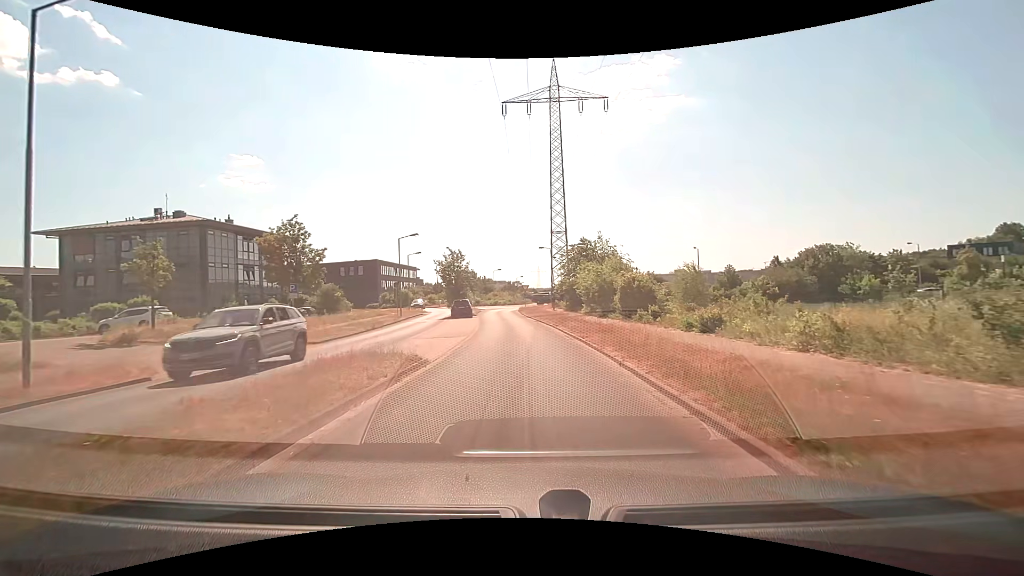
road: residential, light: Day
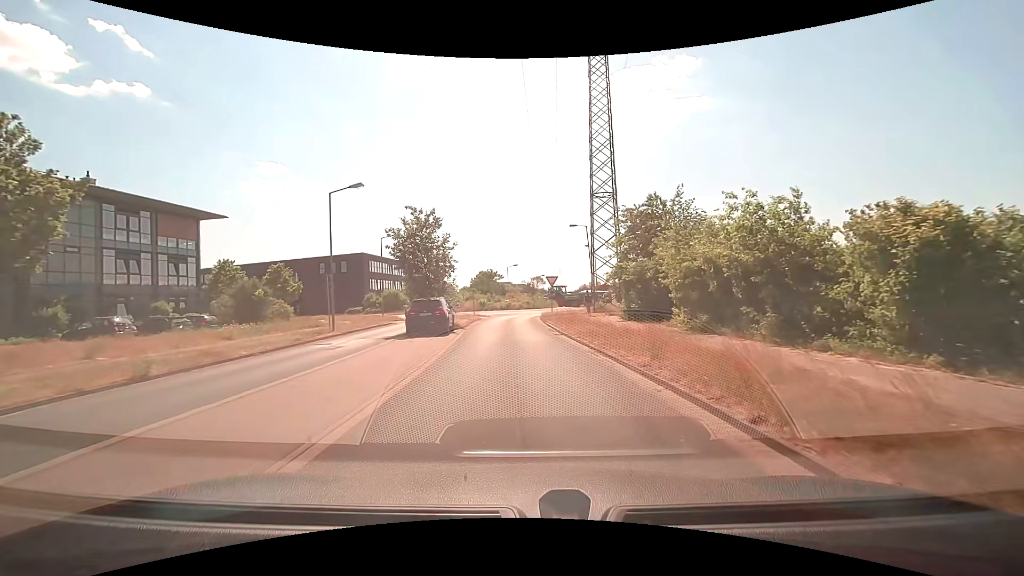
(-0.4, +21.8) m; -2°
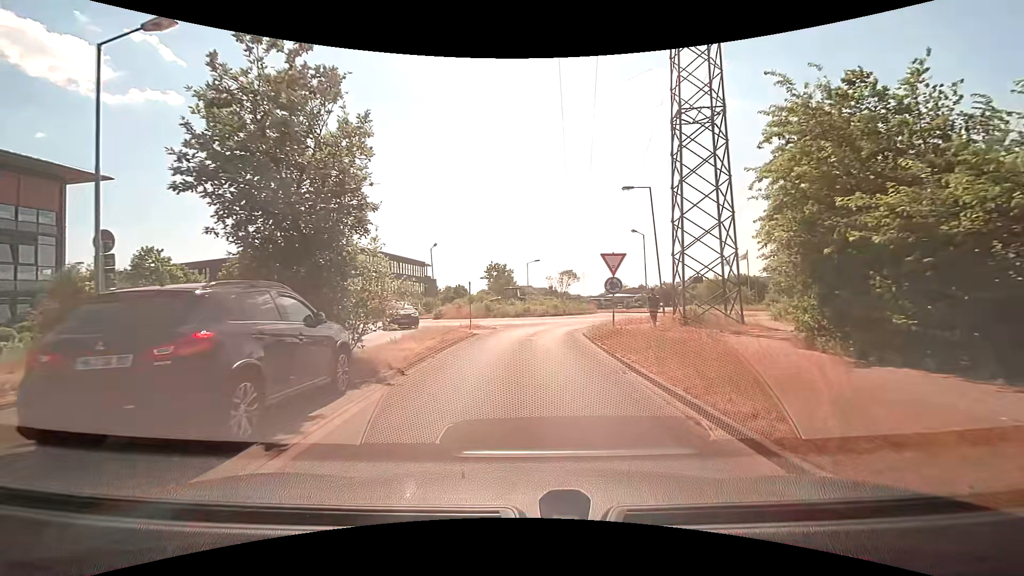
(-0.5, +16.8) m; -3°
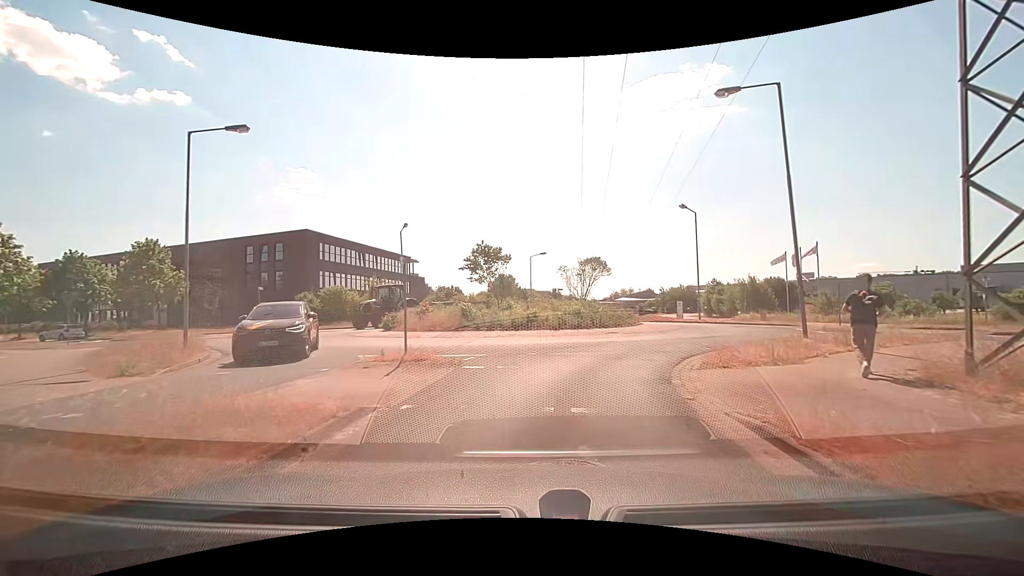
(0.0, +14.7) m; +1°
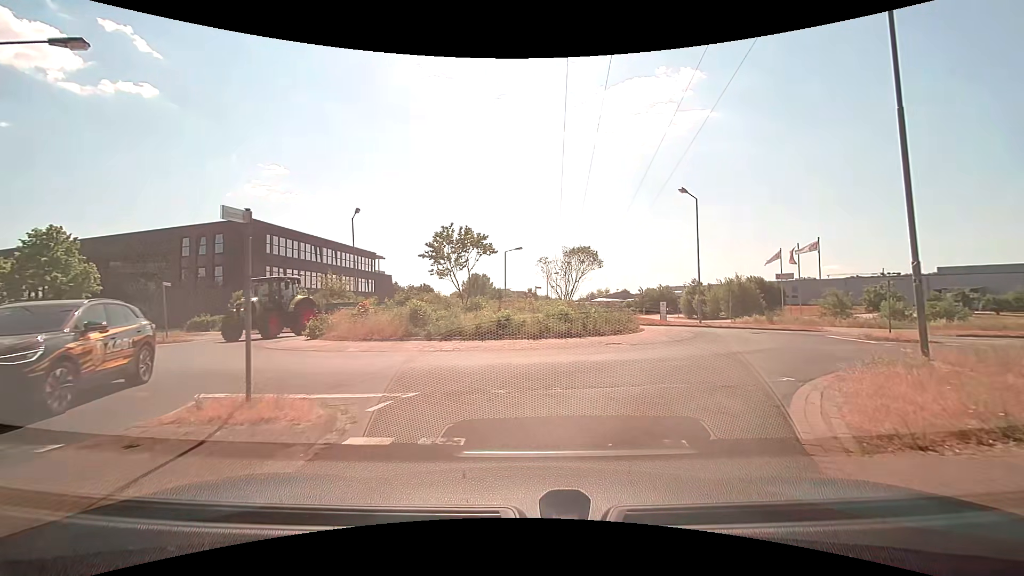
(0.0, +5.6) m; +3°
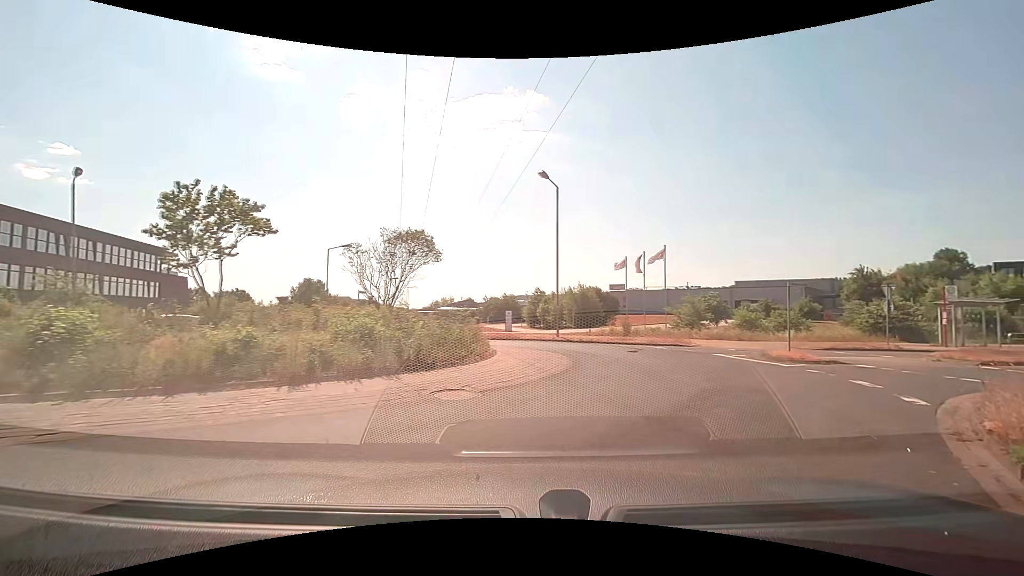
(+0.5, +7.3) m; +15°
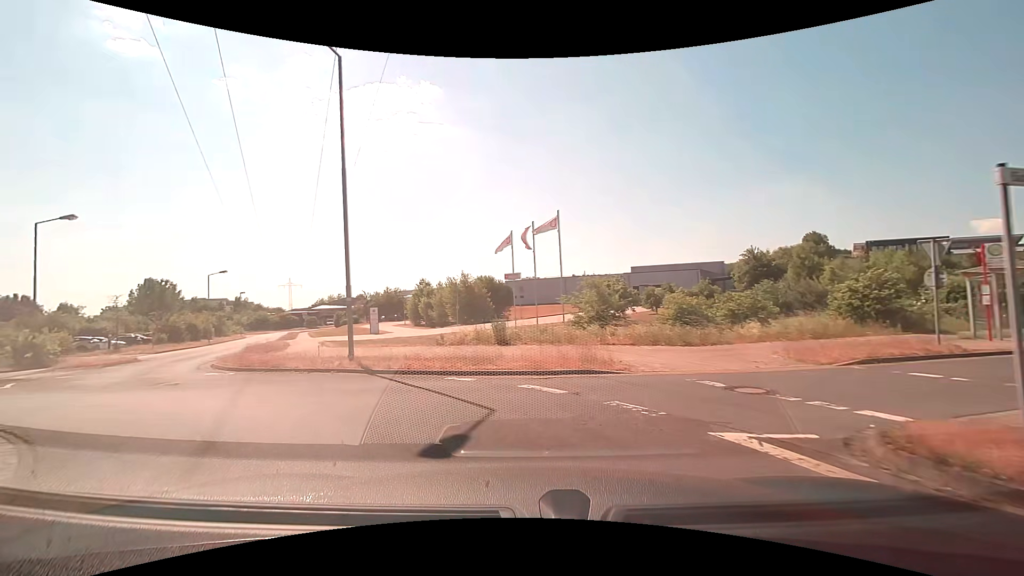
(+3.7, +12.9) m; +14°
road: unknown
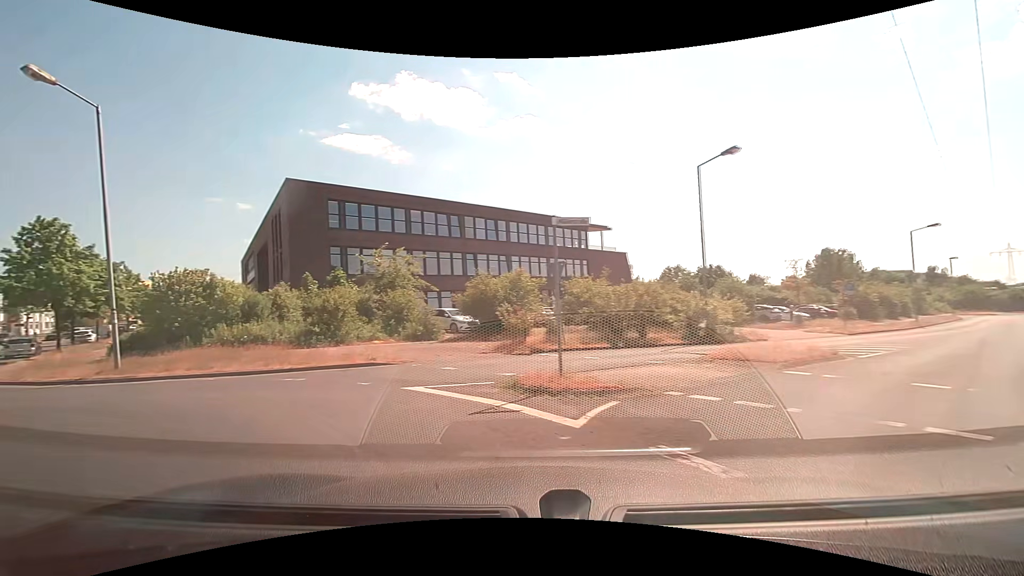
(-7.4, +11.7) m; -69°
(-4, +9) (-13, +13) (-22, +18) (-28, +25) (-36, +32) (-42, +40) (-47, +48) (-52, +57) (-57, +66) (-62, +74) m
